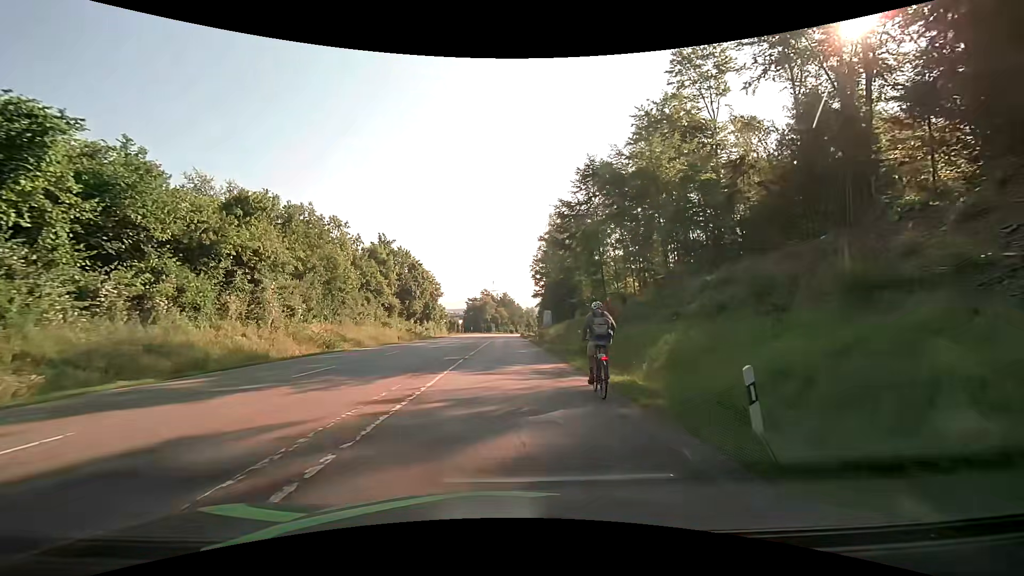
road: secondary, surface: asphalt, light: Day
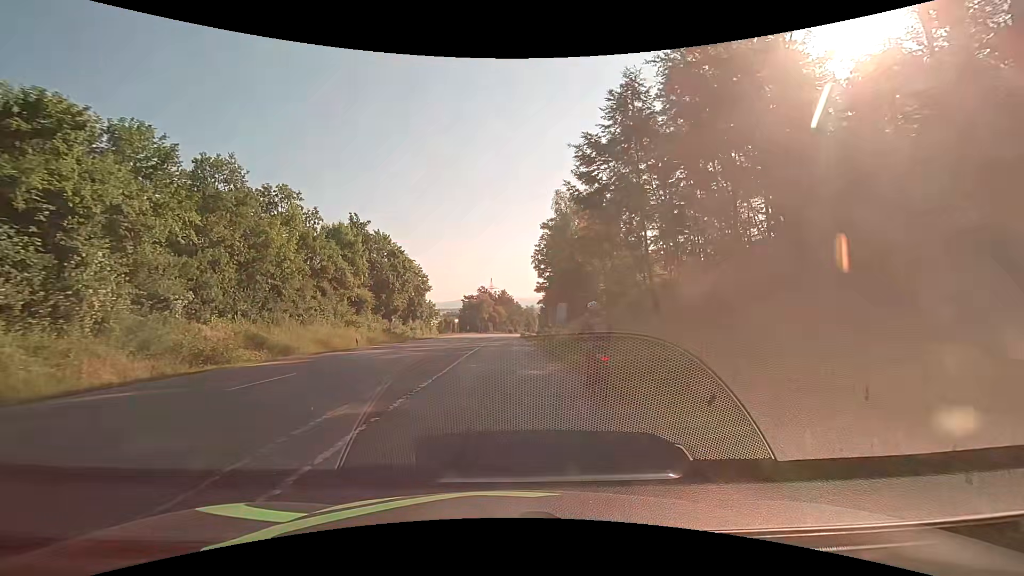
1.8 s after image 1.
(+0.2, +14.4) m; +1°
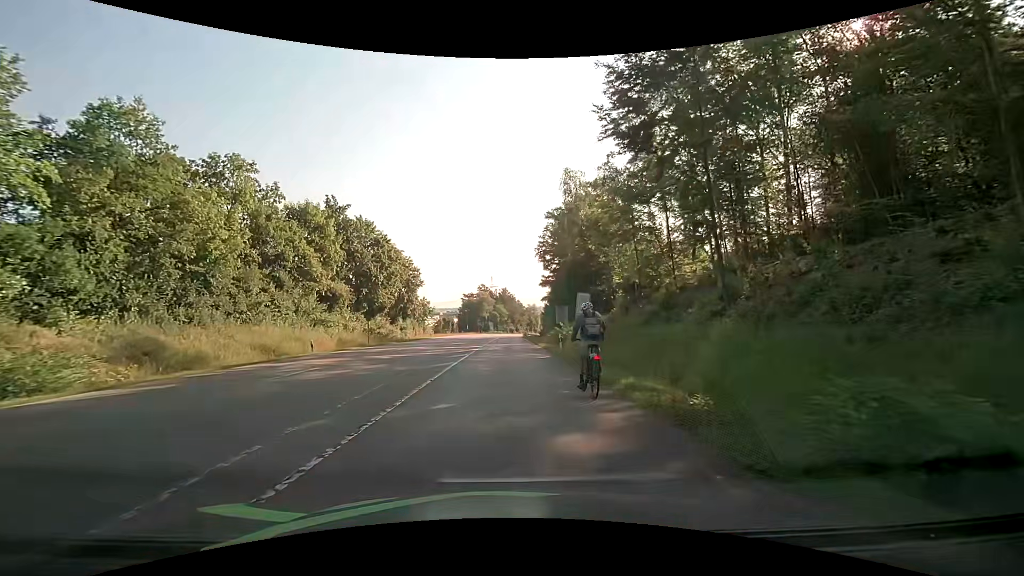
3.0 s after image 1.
(0.0, +9.3) m; 0°
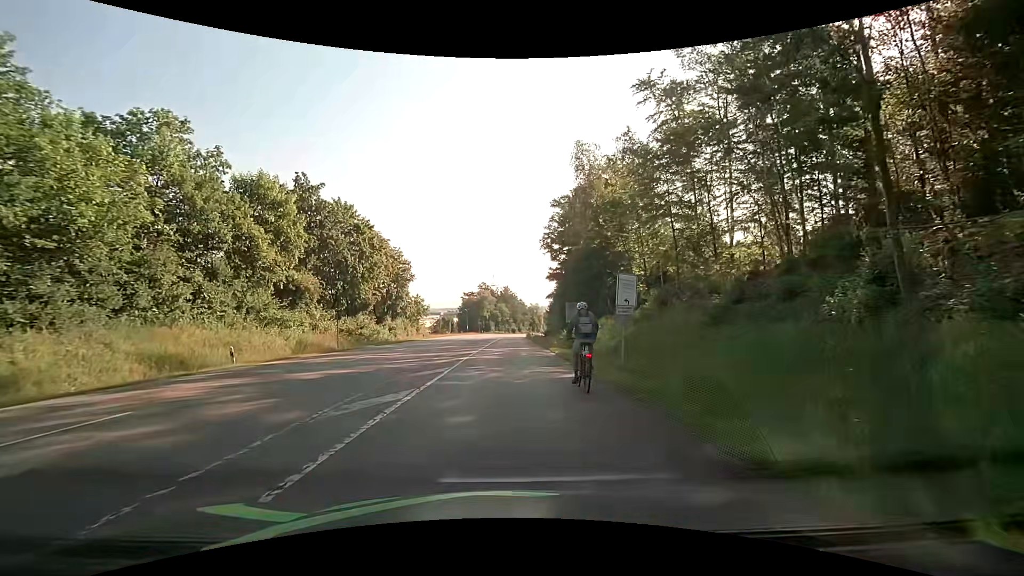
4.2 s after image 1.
(0.0, +9.0) m; 0°
(0, +10) (0, +20) (0, +30) (0, +40) (0, +50) (+1, +60) (+1, +70) (+1, +80) (+1, +90) (+1, +100) m
